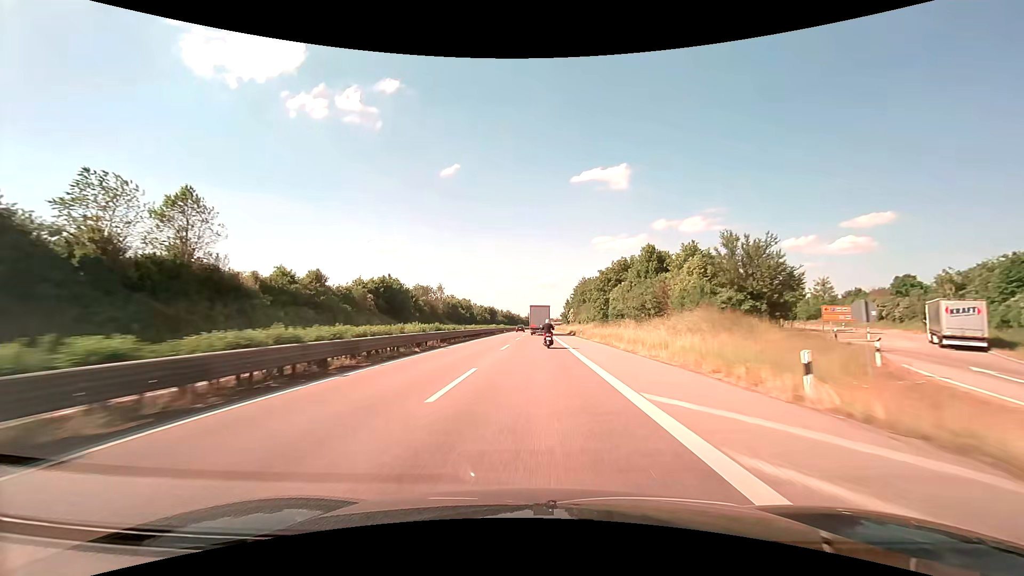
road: trunk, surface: asphalt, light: Day
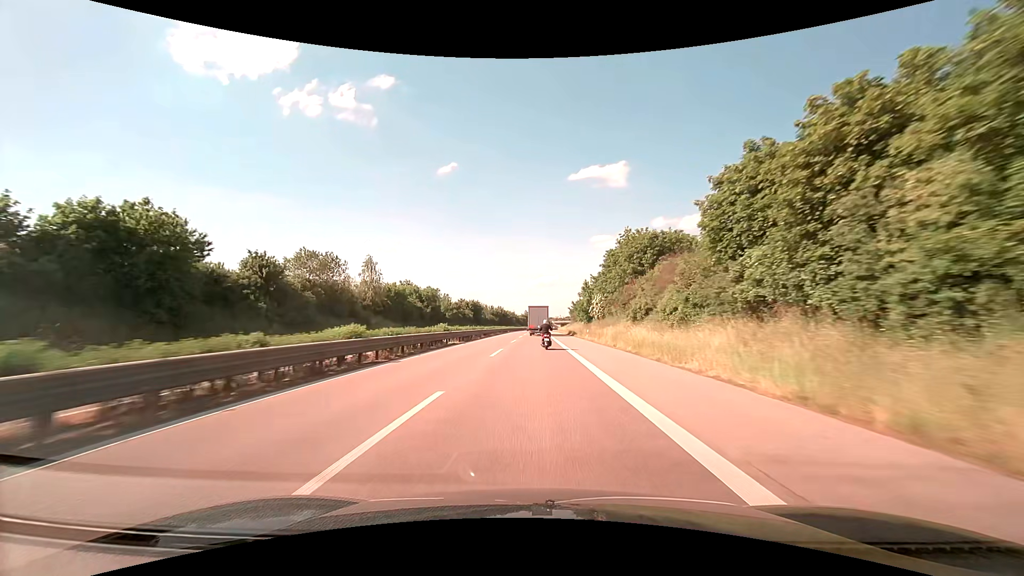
(+0.1, +58.9) m; 0°
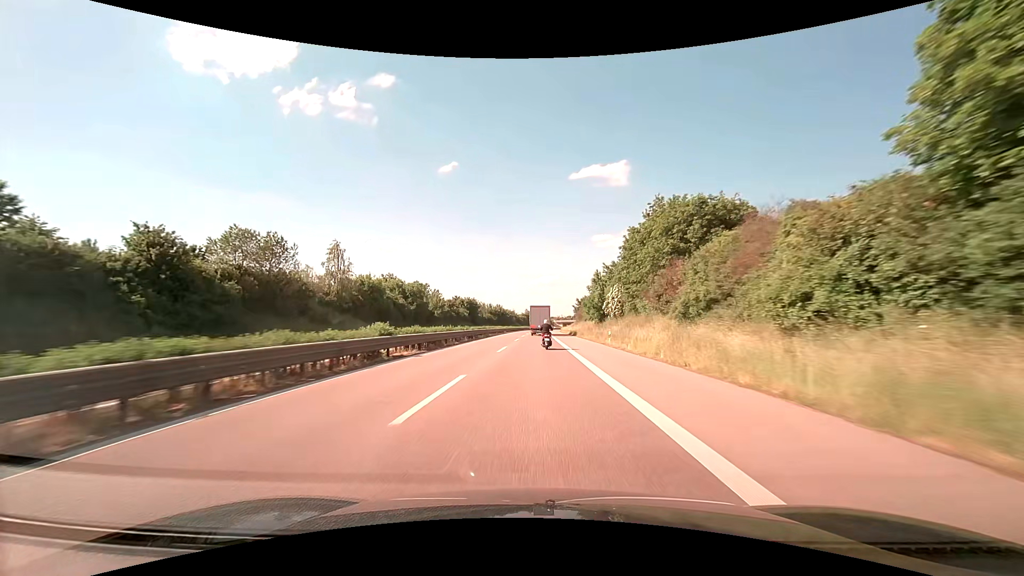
(0.0, +14.7) m; 0°
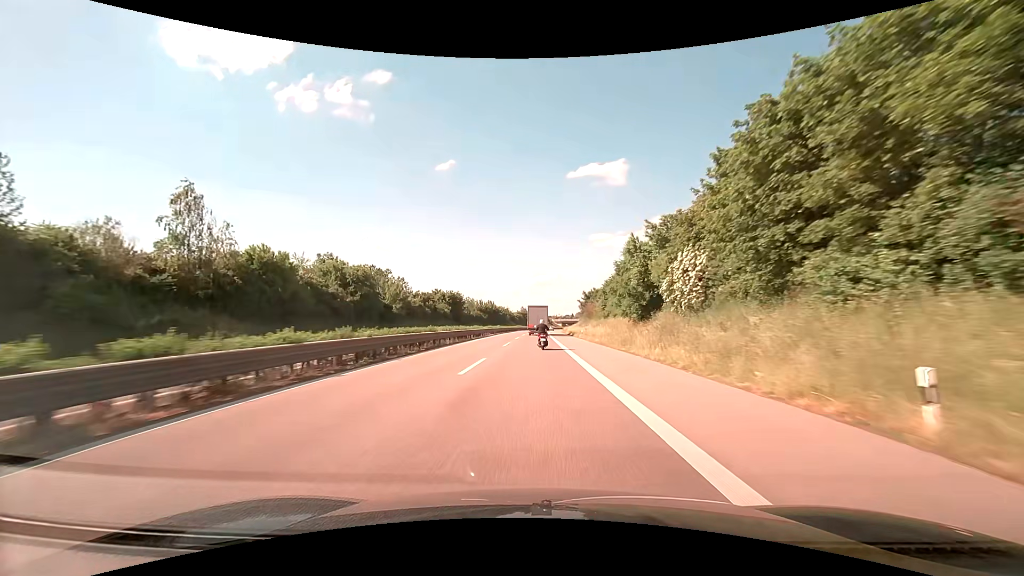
(+0.1, +29.3) m; 0°
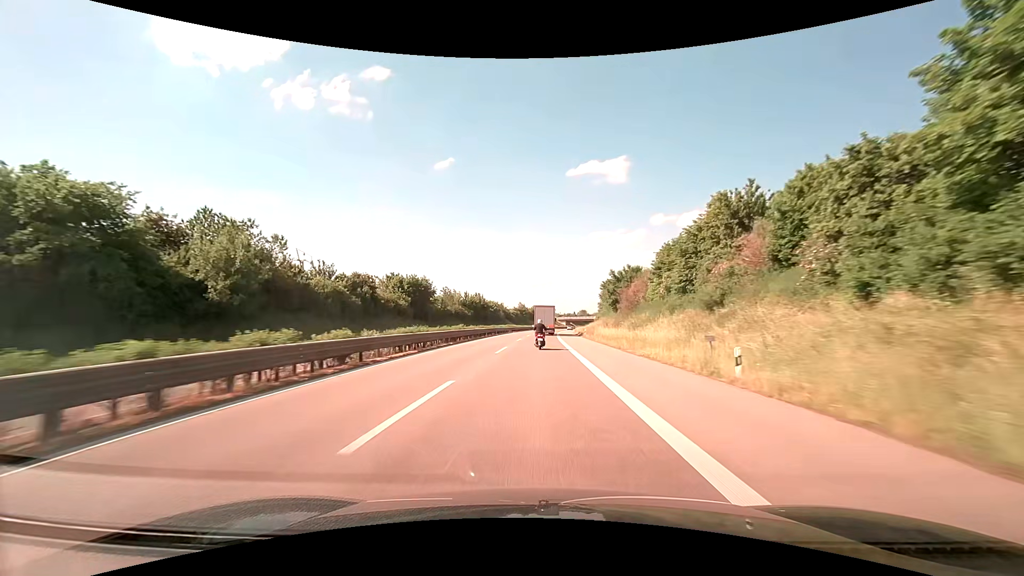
(0.0, +43.8) m; 0°
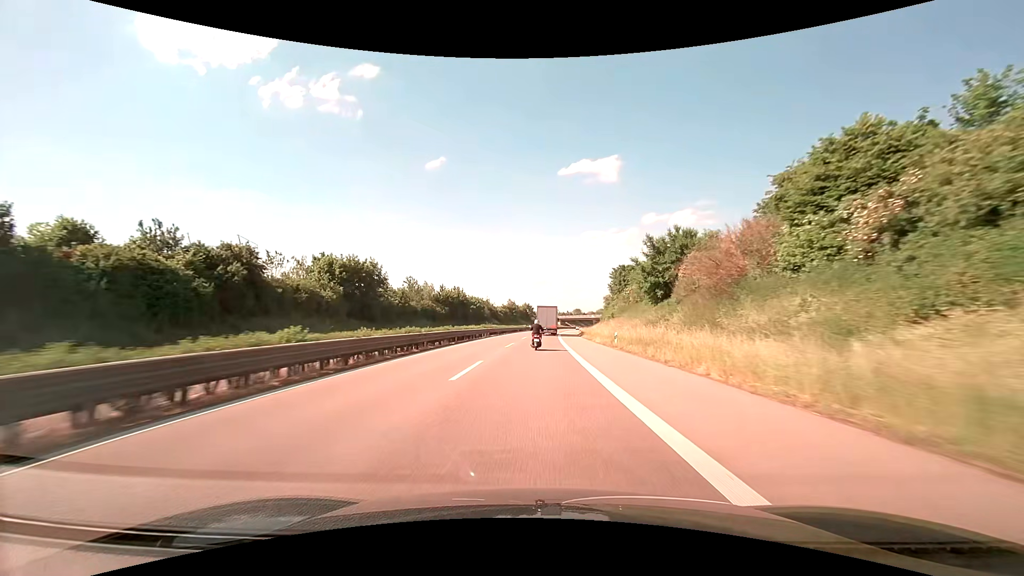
(+0.2, +29.2) m; +1°
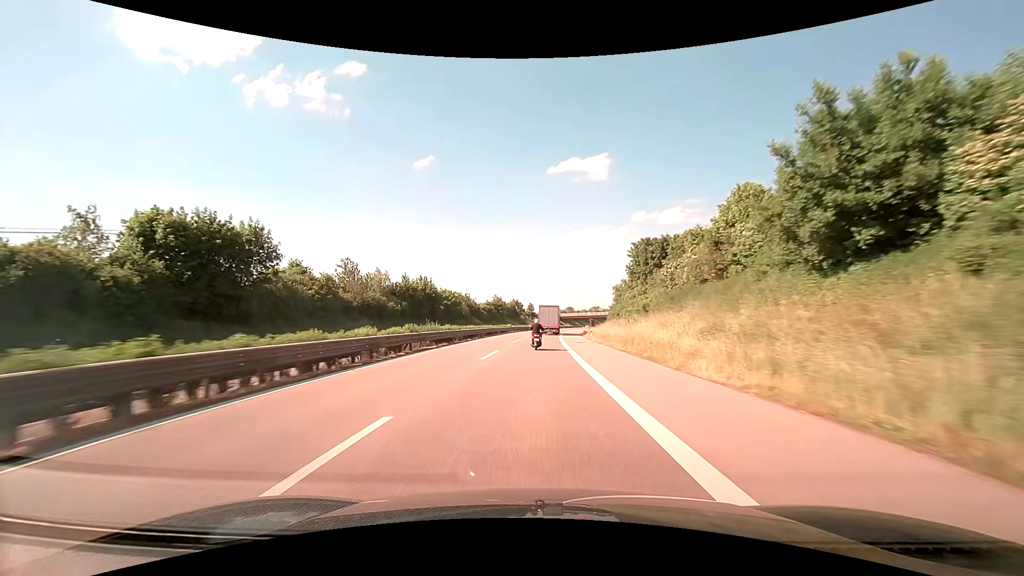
(+0.3, +29.1) m; +1°
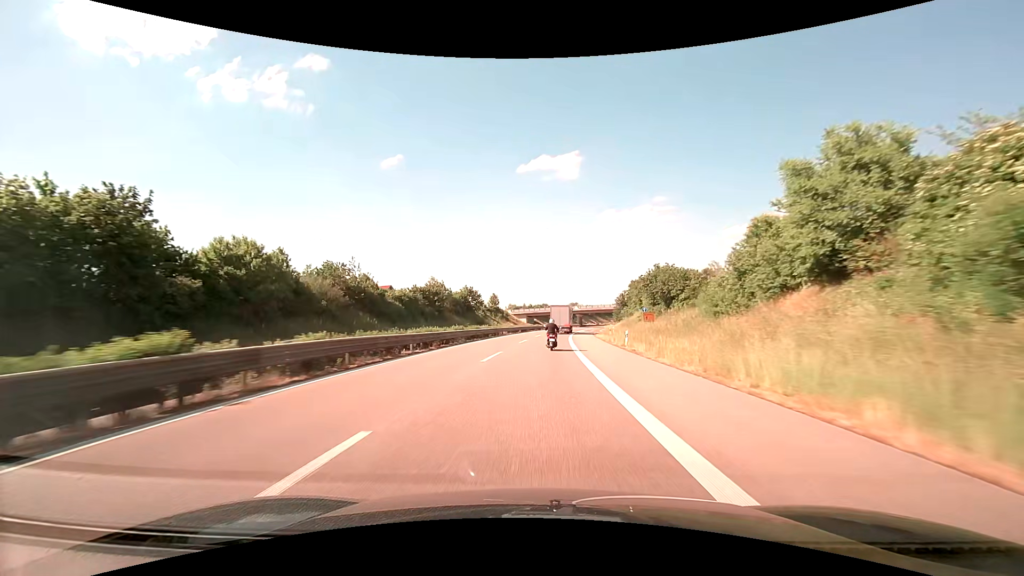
(+1.8, +72.4) m; +3°
(0, +10) (0, +20) (+1, +30) (+1, +40) (+2, +50) (+2, +60) (+3, +70) (+4, +80) (+5, +90) (+7, +100) m
